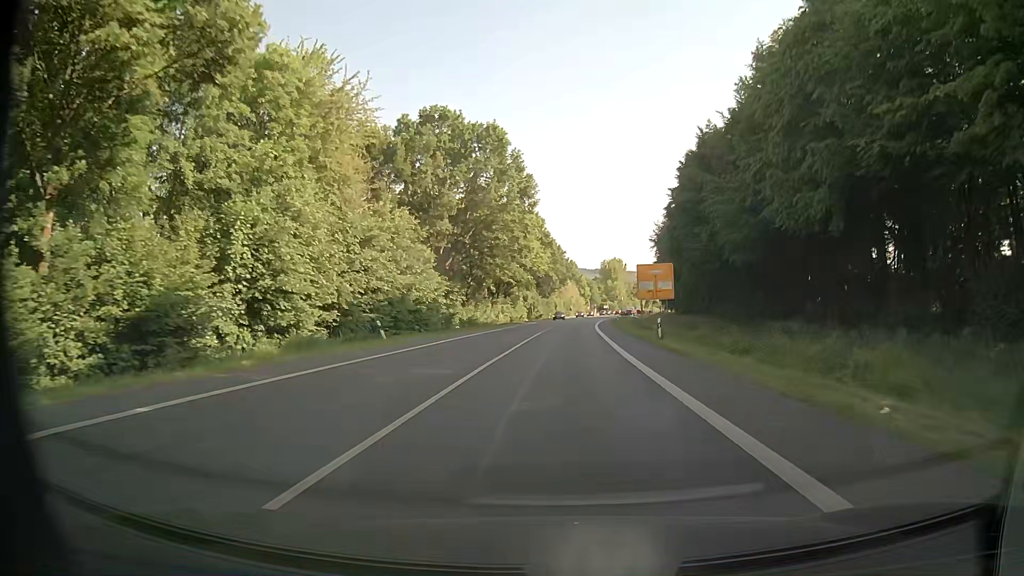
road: primary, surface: asphalt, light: Day
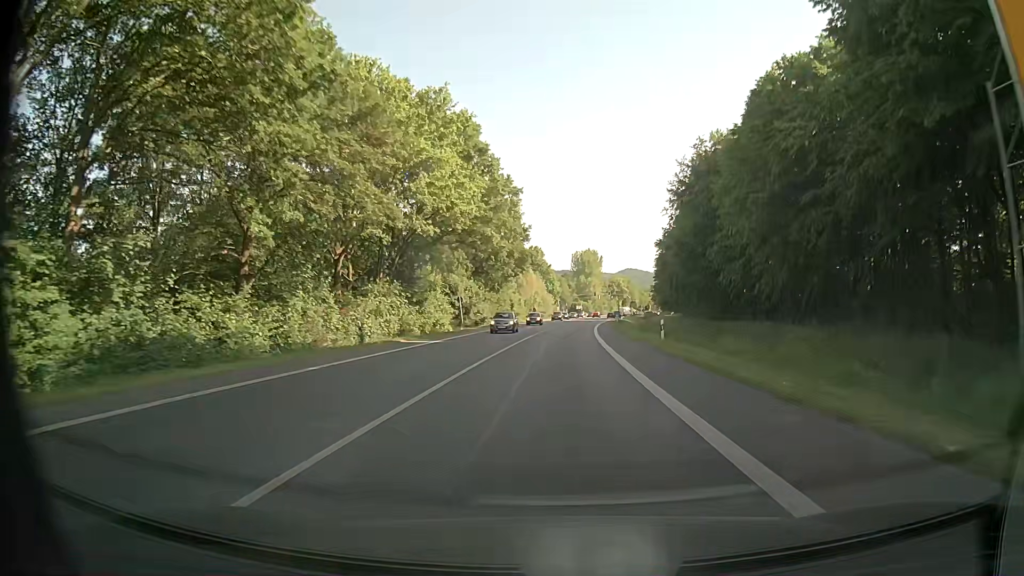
(+1.5, +52.5) m; +3°
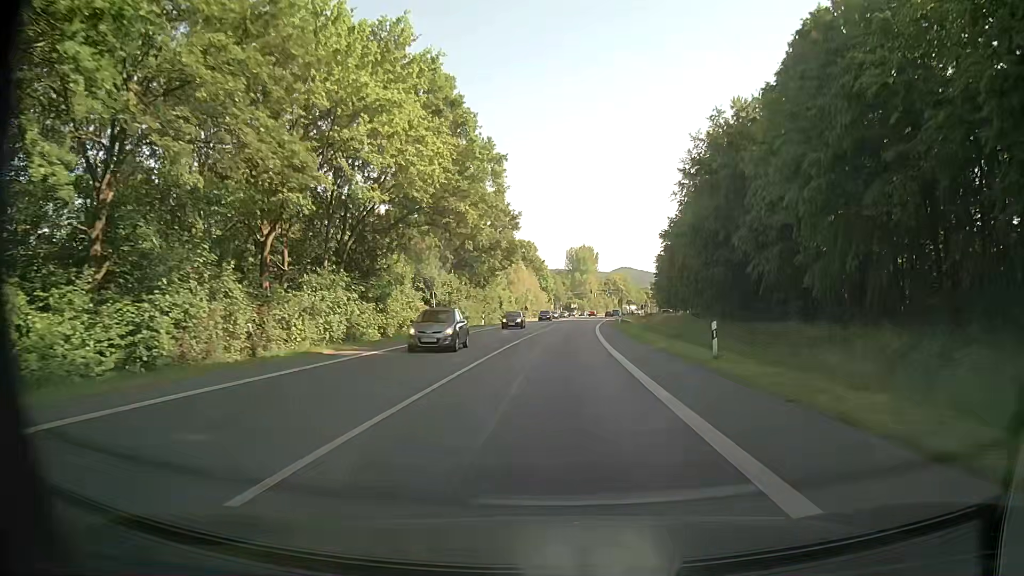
(+0.1, +10.4) m; +1°
(0, +10) (0, +20) (0, +30) (+1, +40) (+1, +50) (+2, +60) (+3, +70) (+3, +80) (+4, +90) (+5, +100) m
